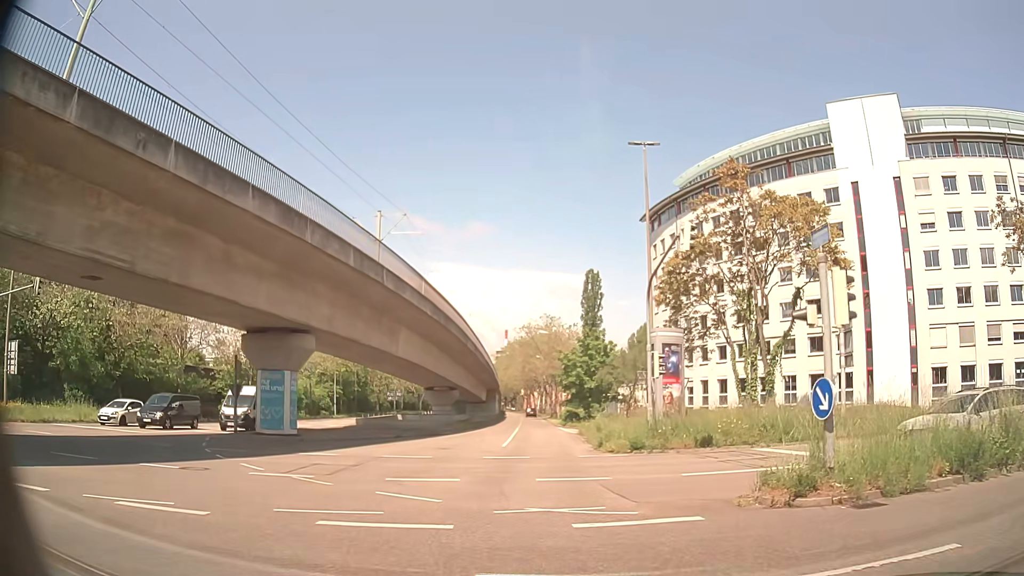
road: tertiary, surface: asphalt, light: Day
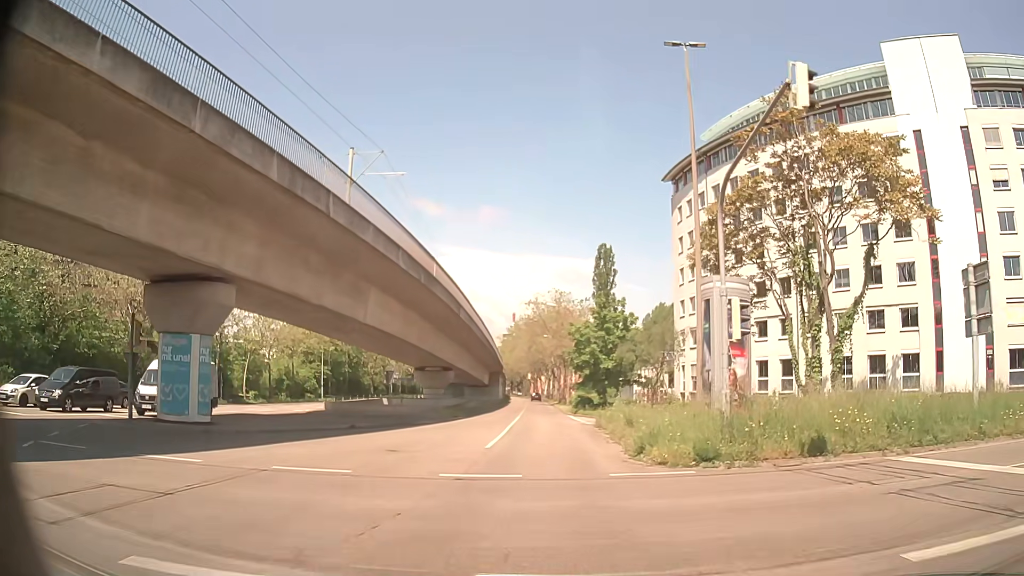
(-0.1, +9.4) m; -1°
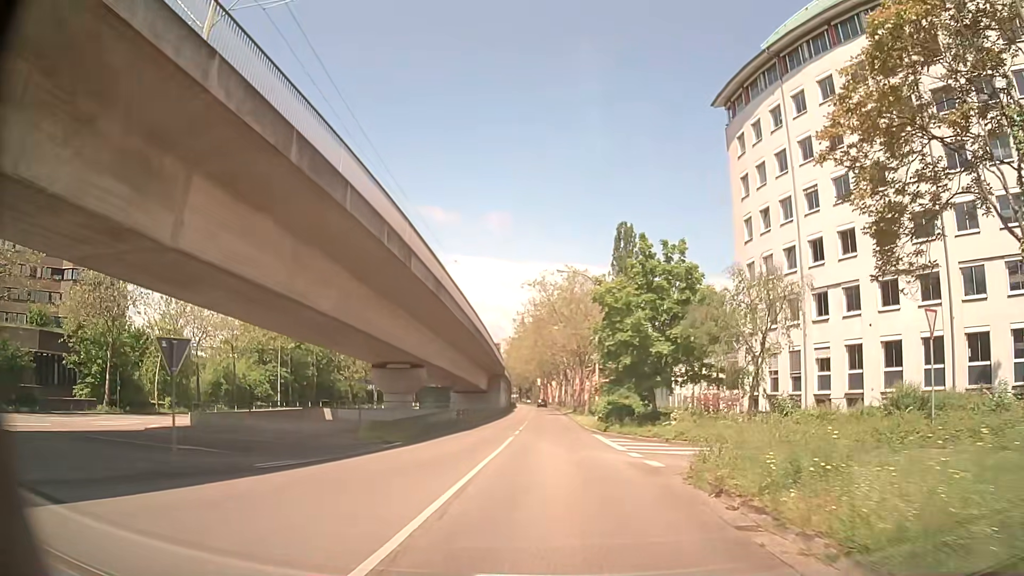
(-0.1, +18.7) m; -1°
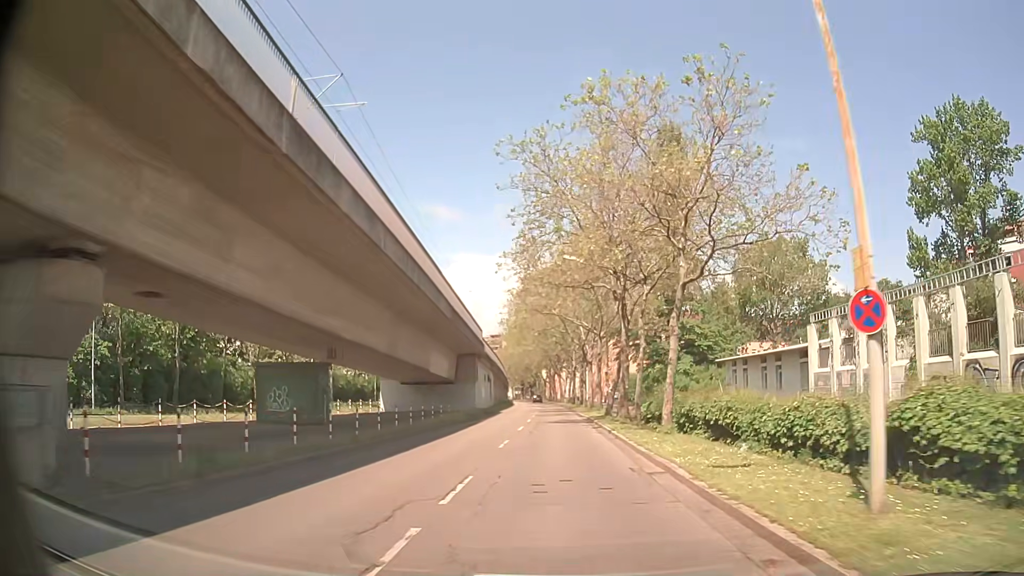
(-0.4, +34.4) m; 0°
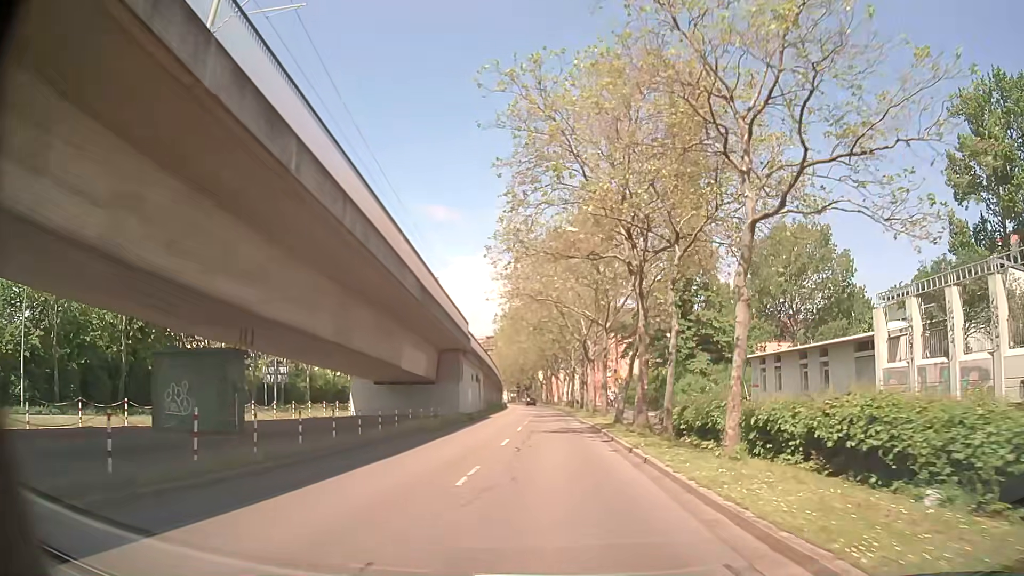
(0.0, +7.2) m; -1°
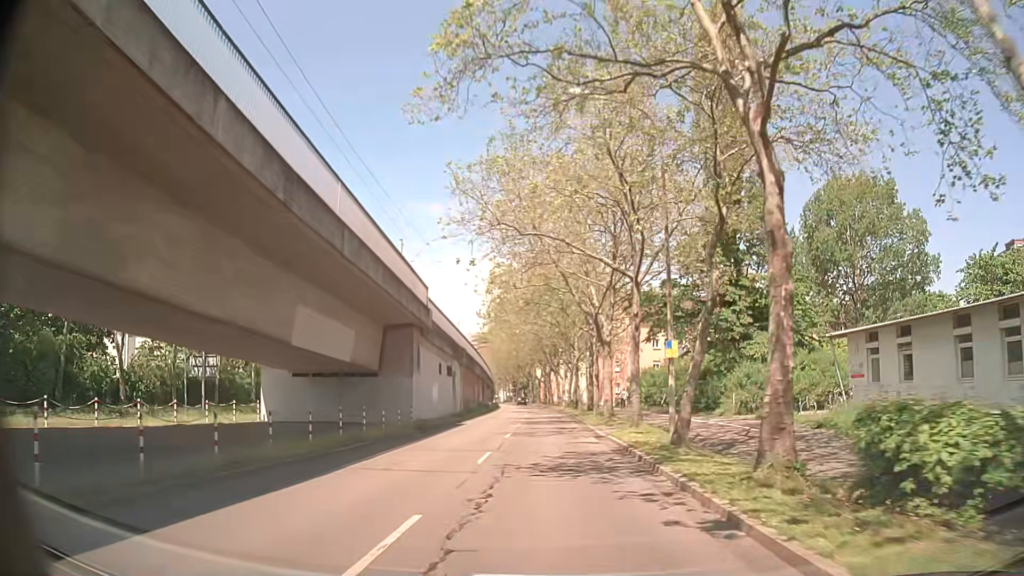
(+0.2, +14.6) m; +1°
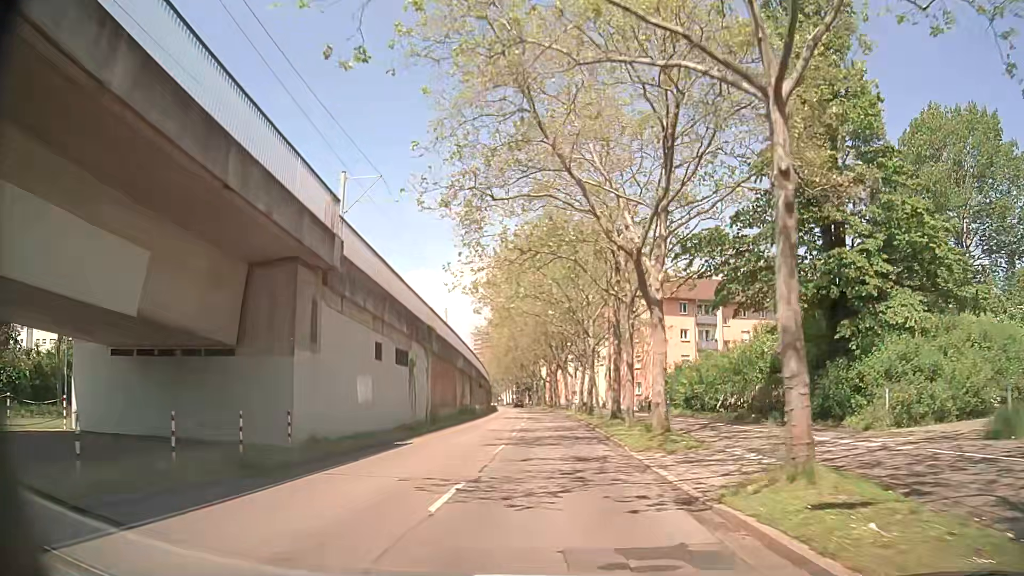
(-0.1, +14.8) m; -1°
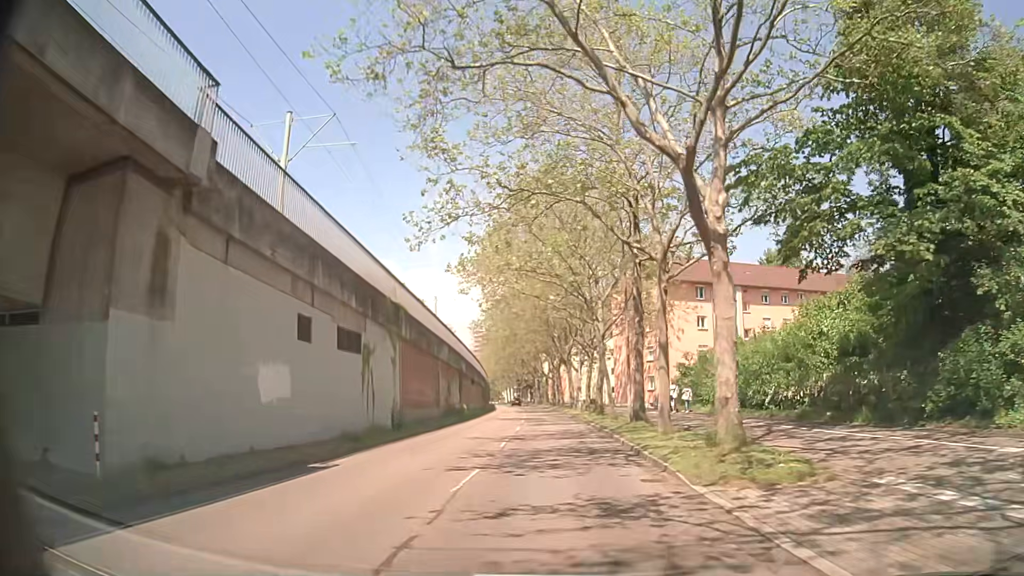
(0.0, +7.4) m; 0°
(0, +10) (0, +20) (0, +30) (0, +40) (-1, +50) (-1, +60) (-2, +70) (-2, +80) (-3, +90) (-4, +100) m
